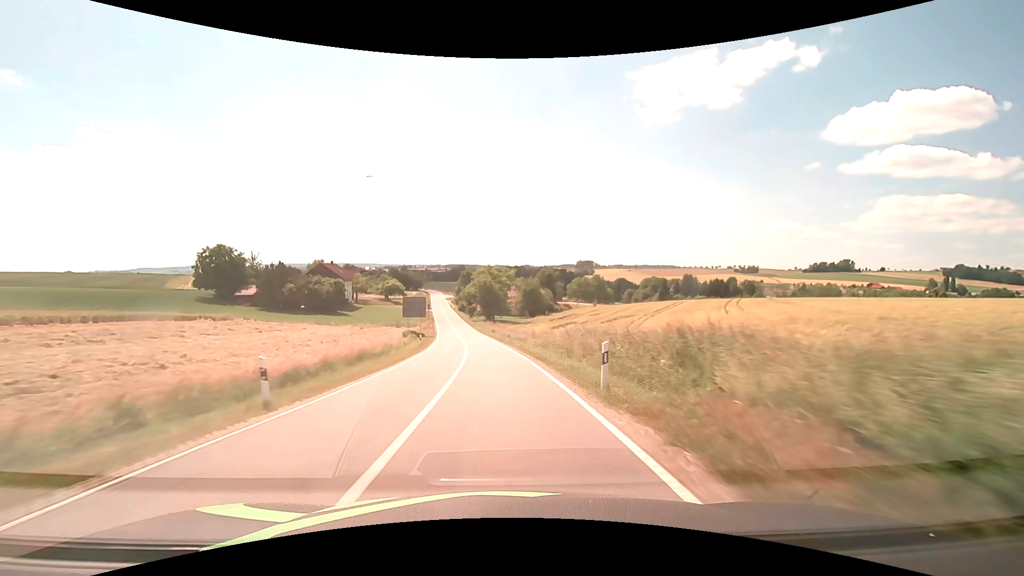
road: secondary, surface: asphalt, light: Day
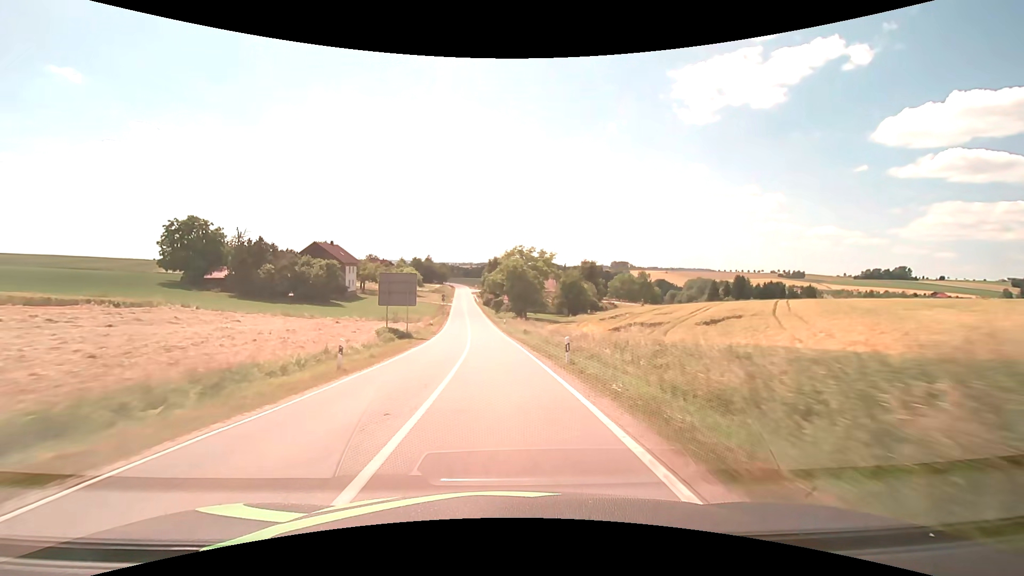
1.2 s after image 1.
(-0.7, +24.4) m; -3°
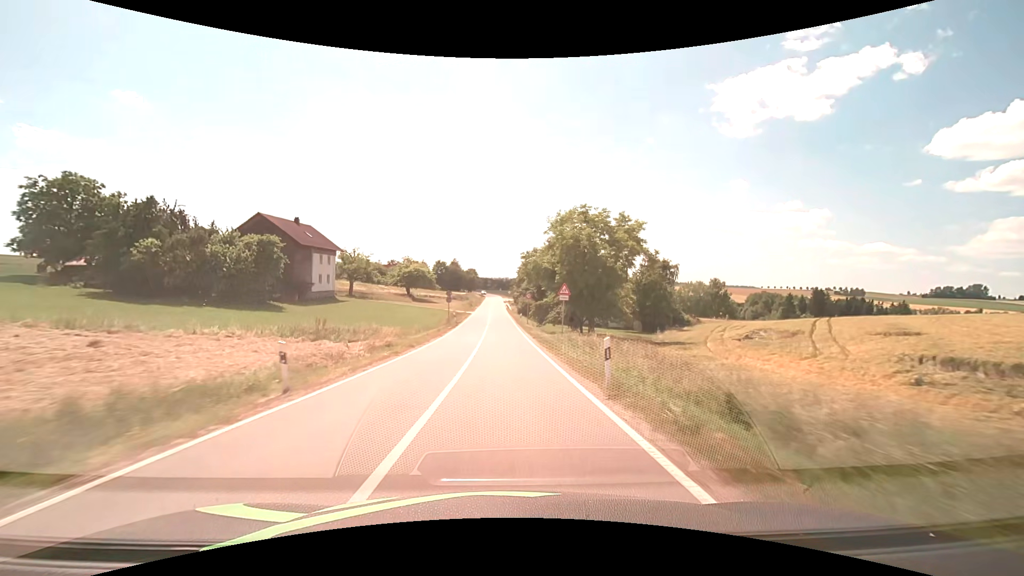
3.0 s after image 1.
(-1.6, +36.3) m; -4°
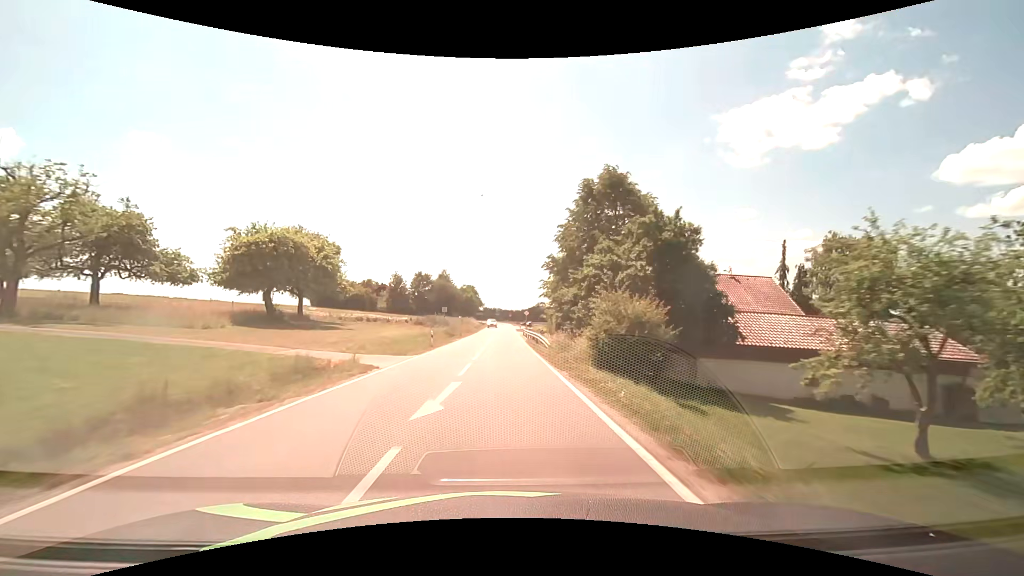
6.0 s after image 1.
(-0.9, +60.3) m; -1°
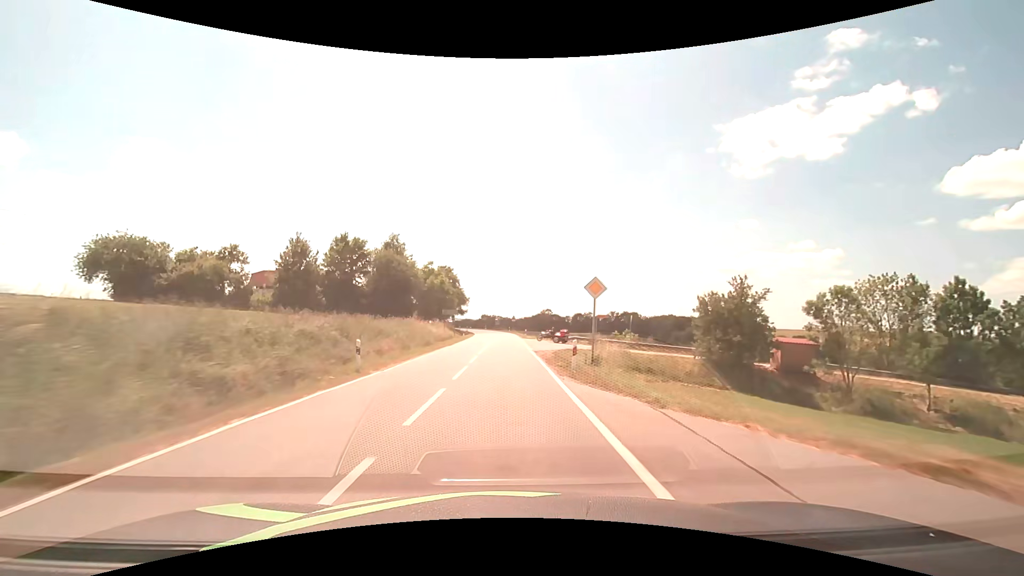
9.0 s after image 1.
(+0.2, +60.5) m; 0°
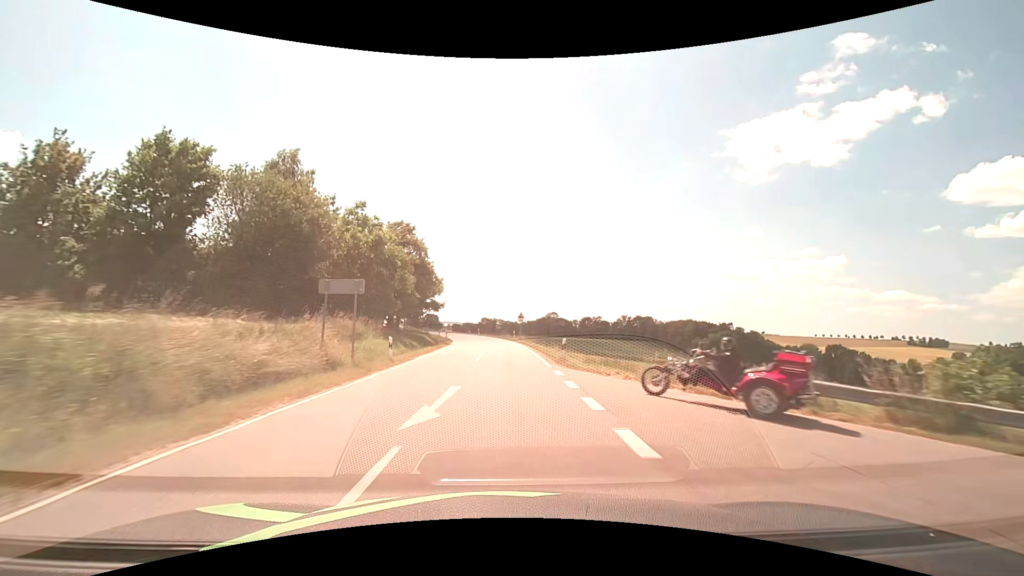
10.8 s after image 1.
(-0.2, +36.1) m; 0°
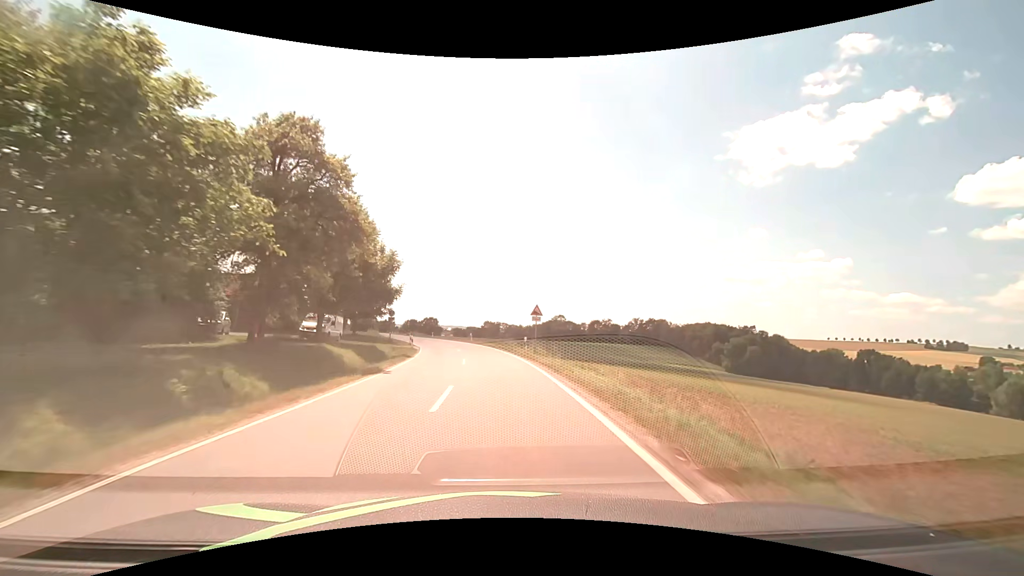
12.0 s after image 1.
(0.0, +24.1) m; 0°
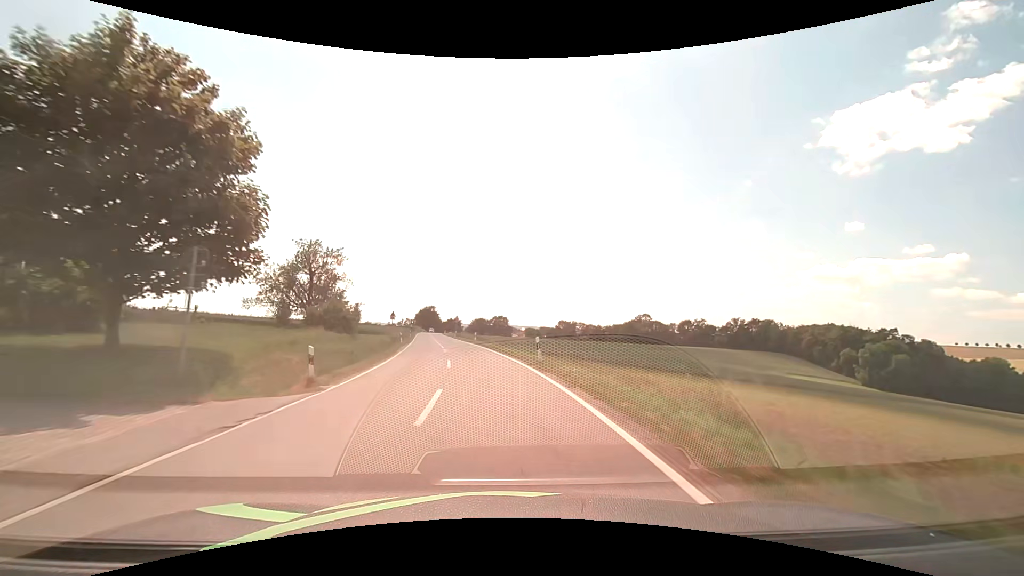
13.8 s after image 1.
(-2.1, +36.1) m; -8°
(0, +10) (-1, +20) (-2, +30) (-4, +40) (-6, +50) (-7, +59) (-9, +69) (-11, +79) (-12, +89) (-14, +99) m
